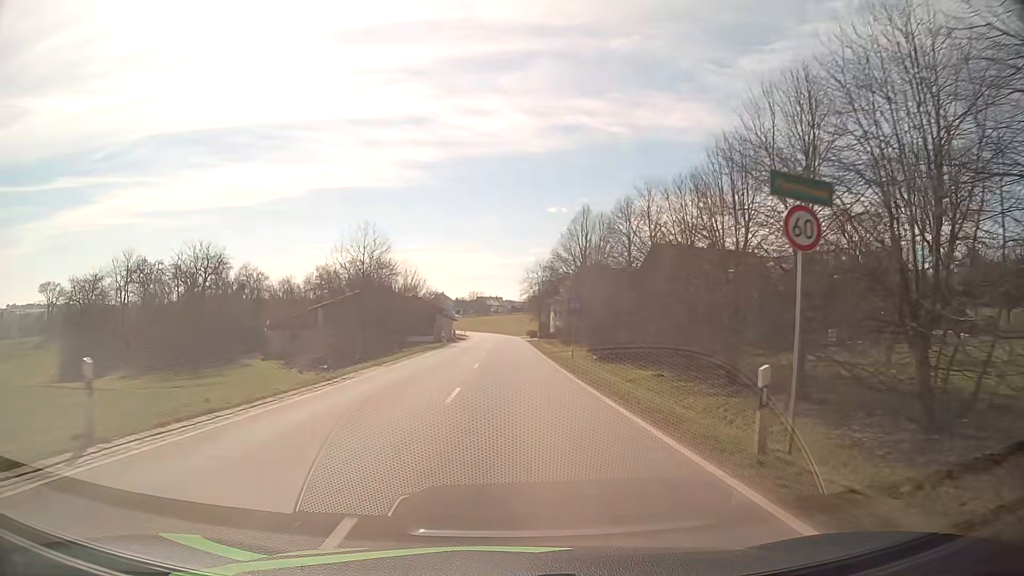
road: tertiary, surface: asphalt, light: Day
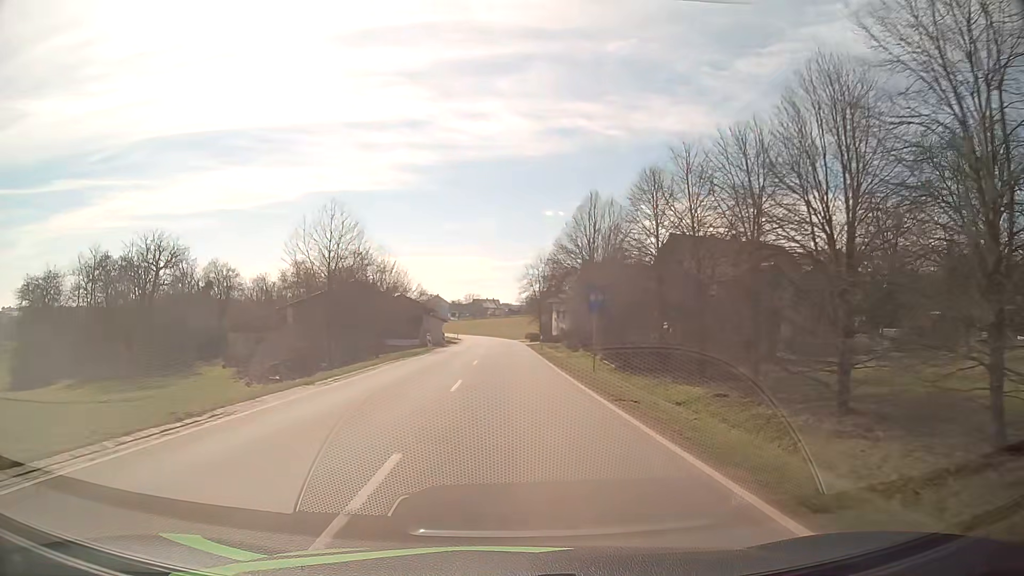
(+0.1, +9.3) m; 0°
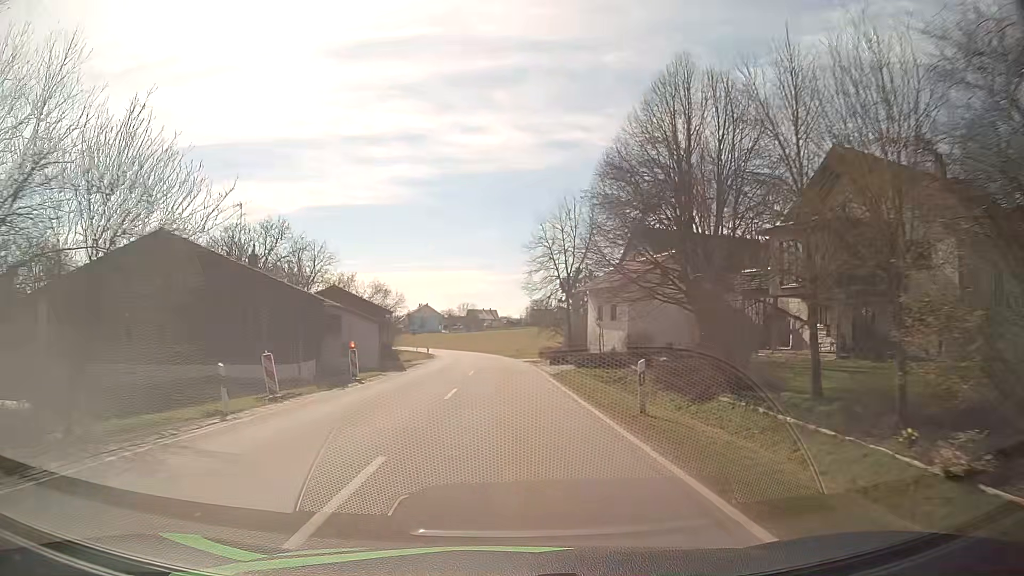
(+0.2, +35.7) m; 0°
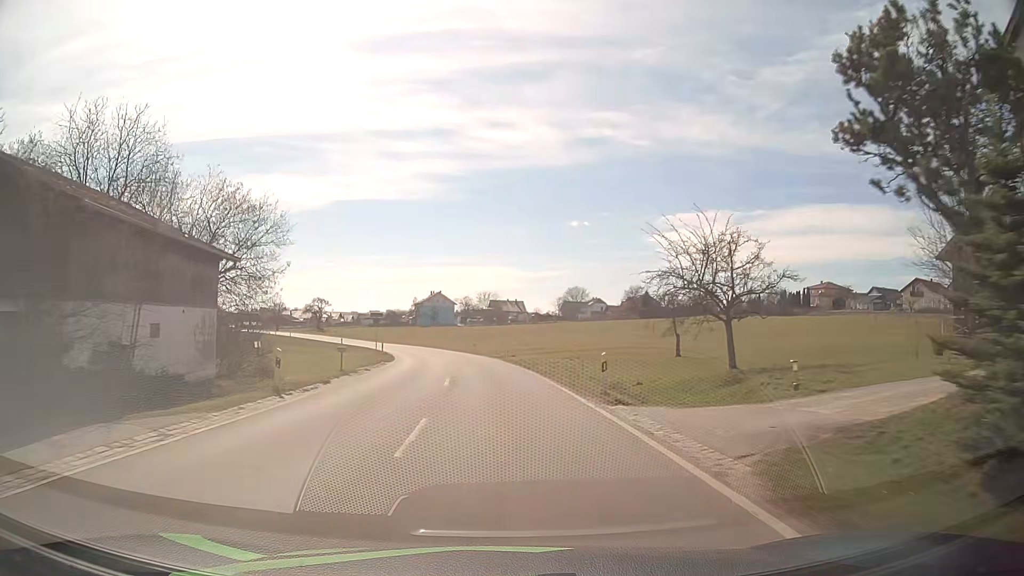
(-0.6, +44.8) m; -2°
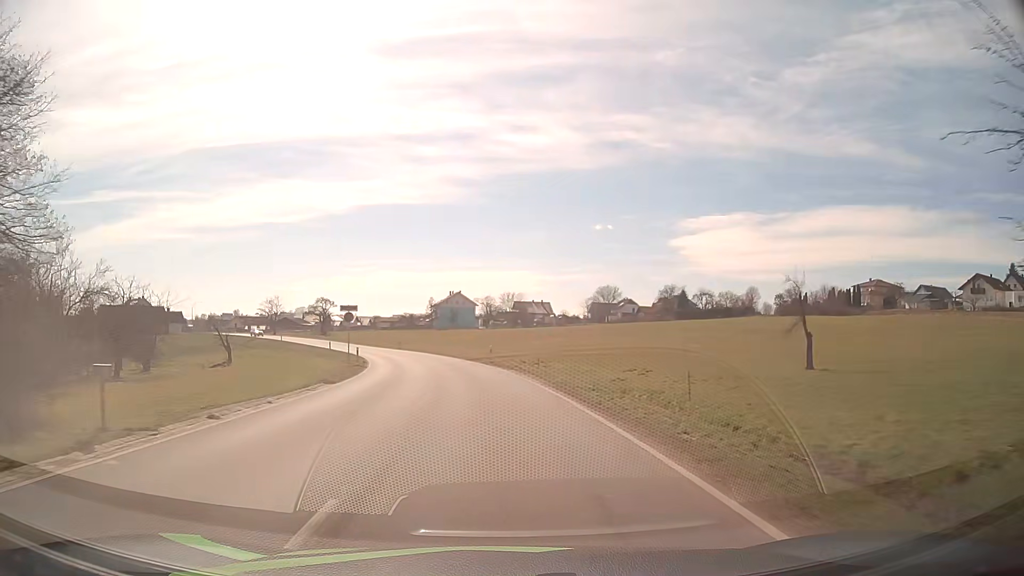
(-0.3, +18.0) m; -2°
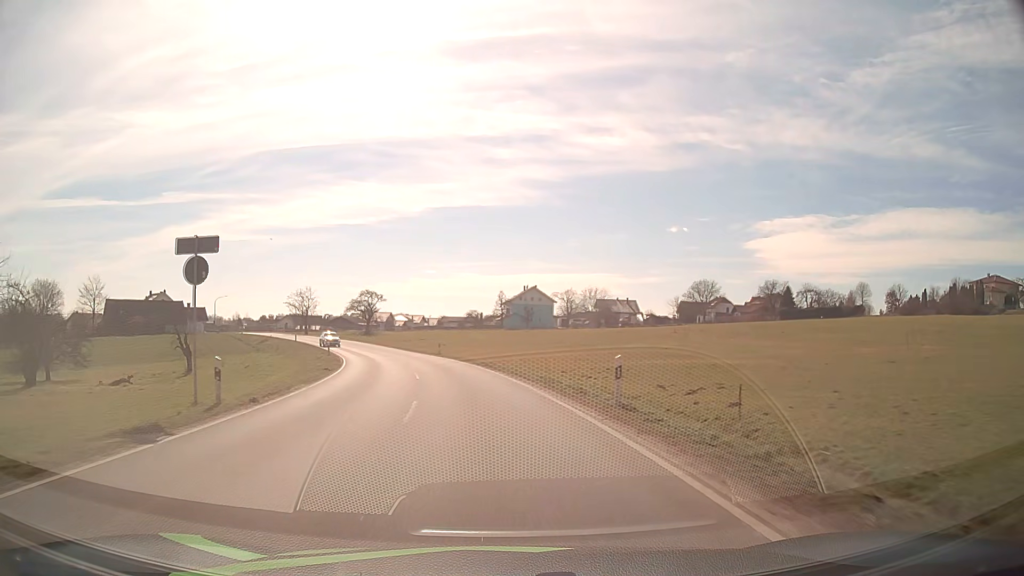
(-1.4, +27.1) m; -6°
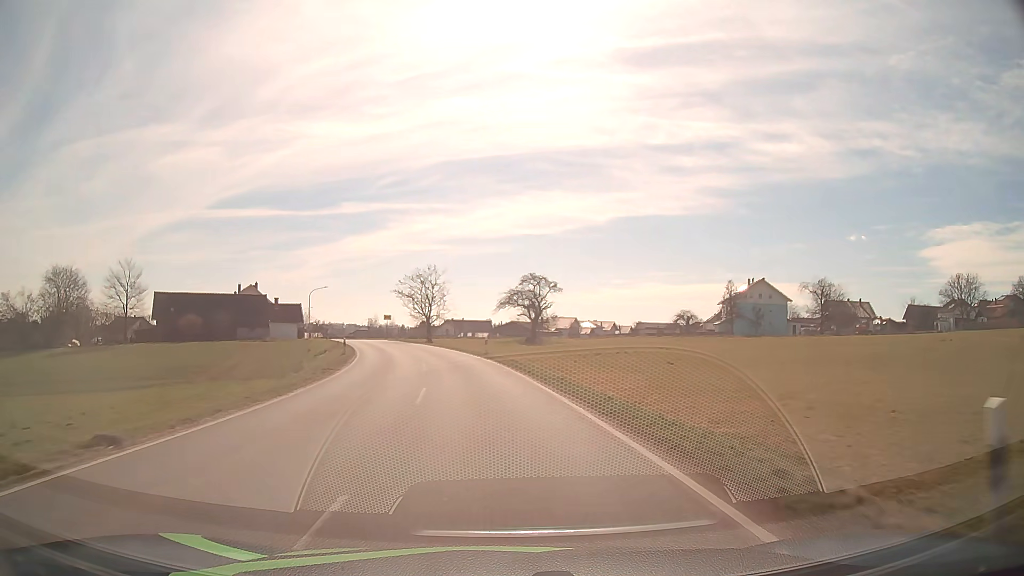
(-6.1, +45.1) m; -16°
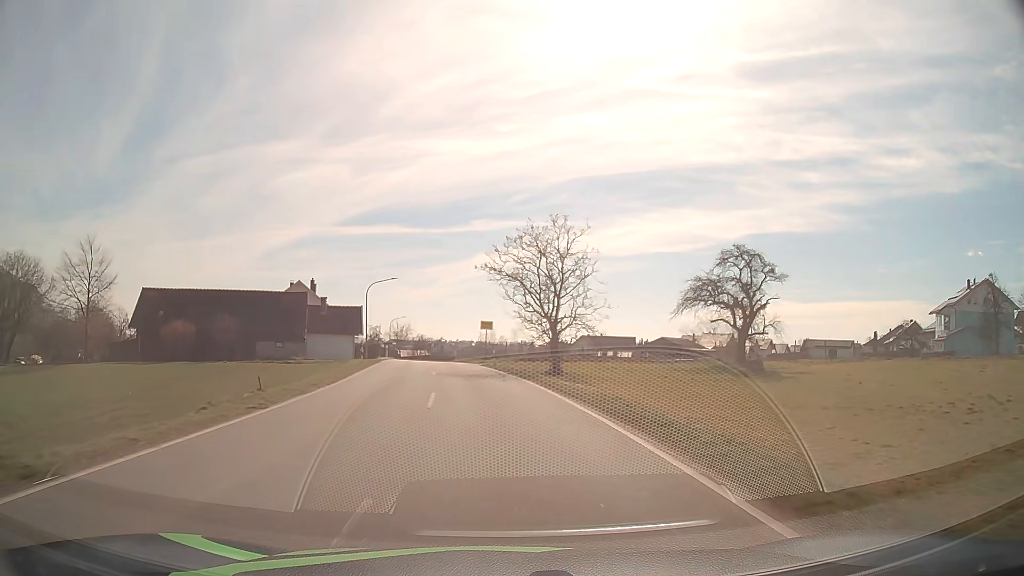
(-3.4, +36.3) m; -11°
(0, +10) (-1, +20) (-2, +30) (-3, +40) (-4, +50) (-6, +60) (-7, +70) (-8, +79) (-9, +89) (-10, +99) m
